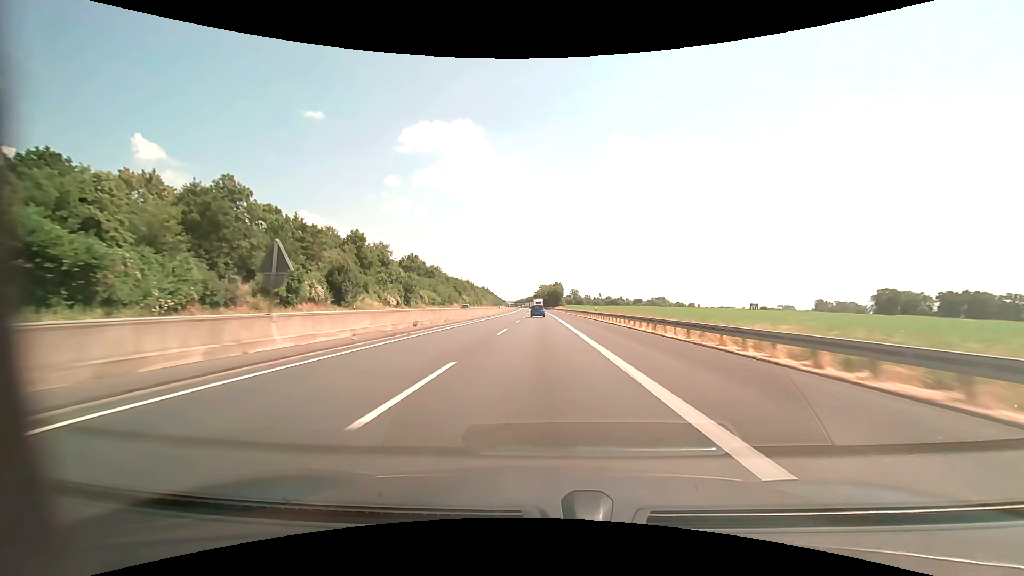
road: motorway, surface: asphalt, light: Day
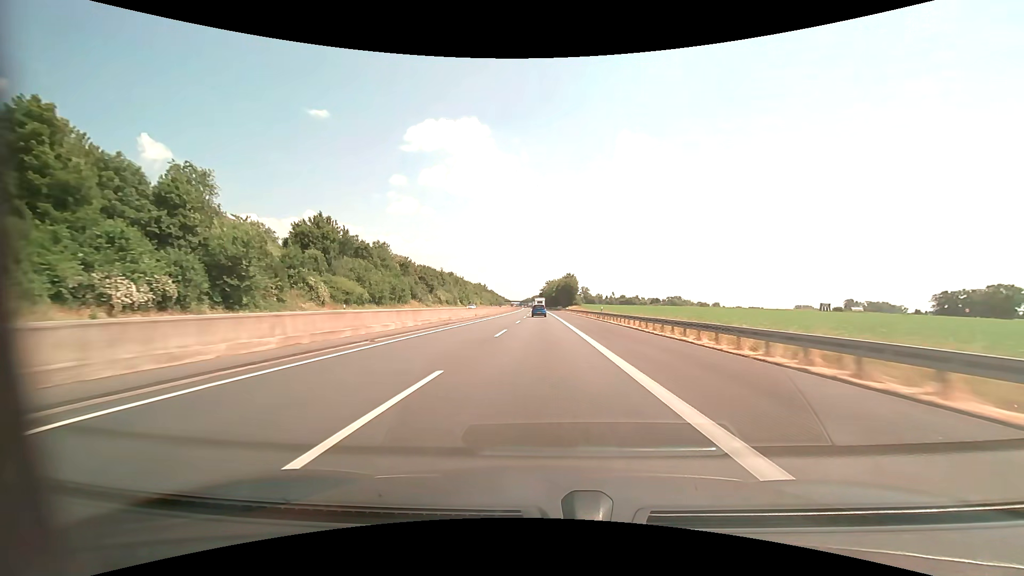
(-0.4, +55.7) m; -1°
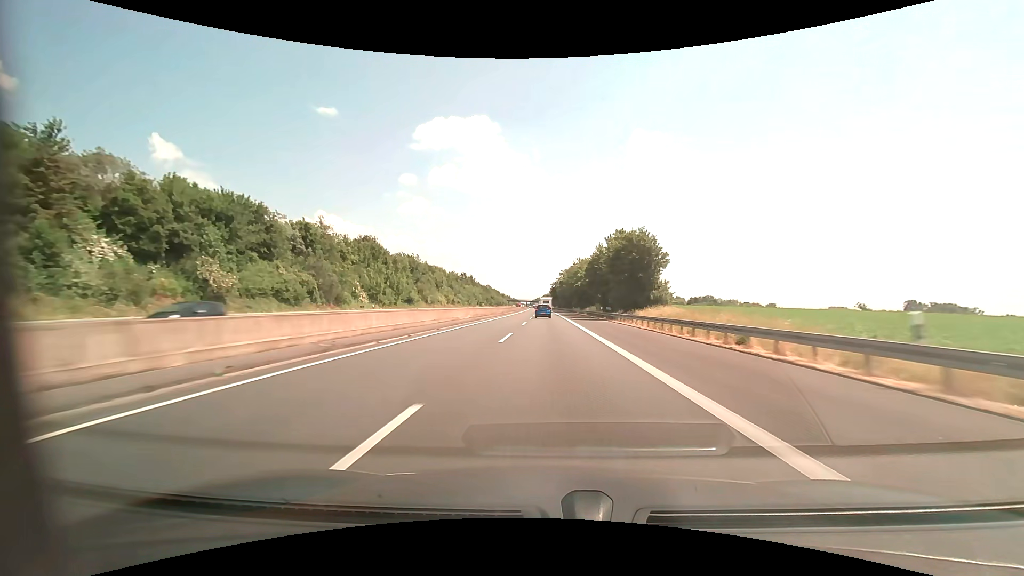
(-1.0, +93.9) m; -1°
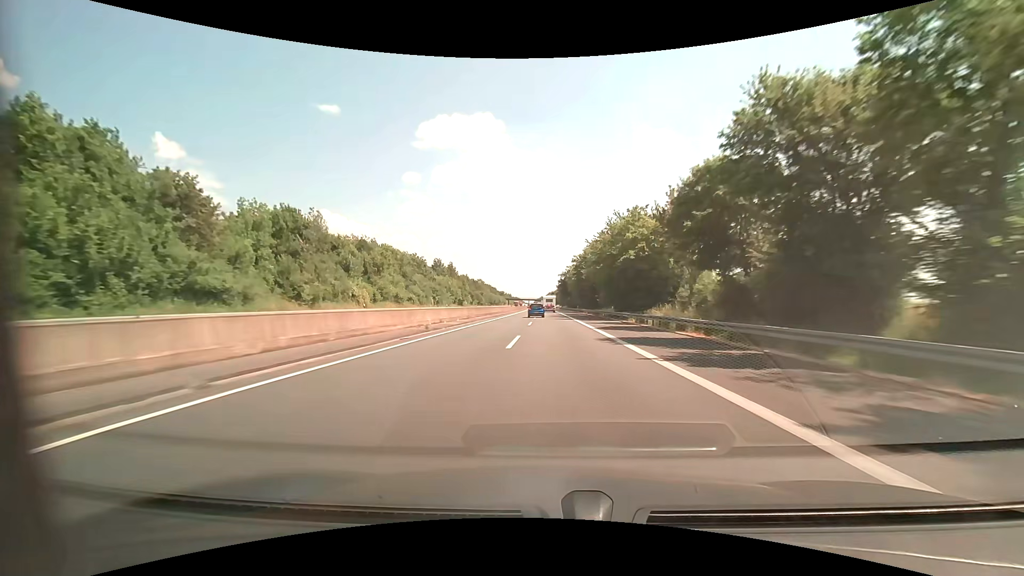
(-0.3, +57.1) m; -1°
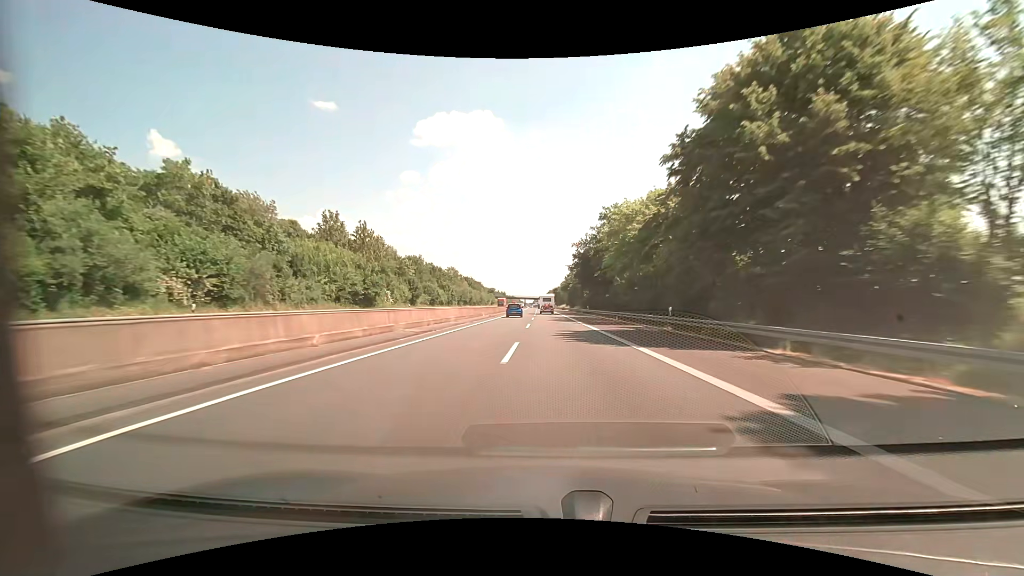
(-0.1, +75.9) m; 0°
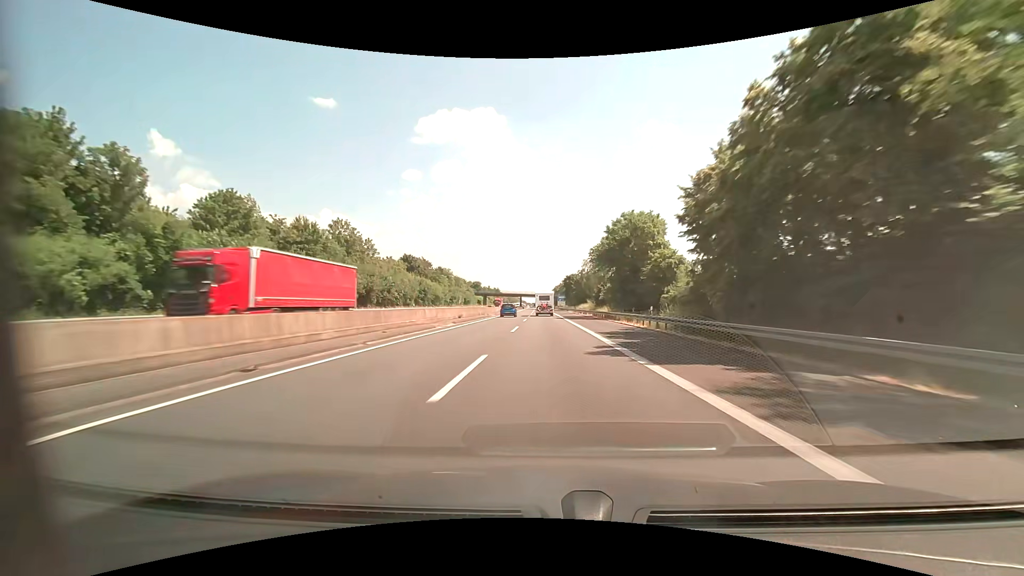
(-0.1, +94.8) m; -1°
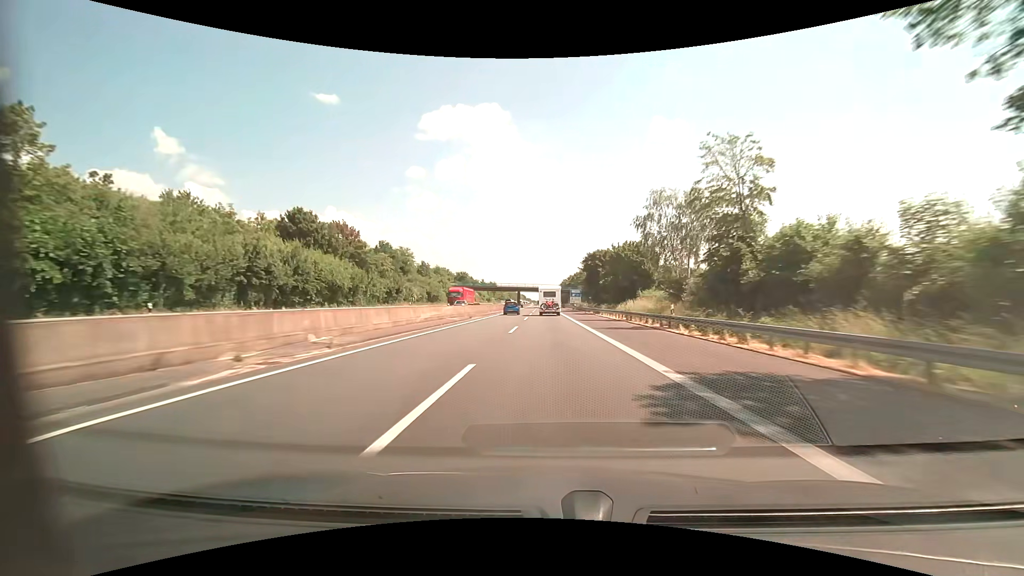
(-0.2, +56.3) m; 0°
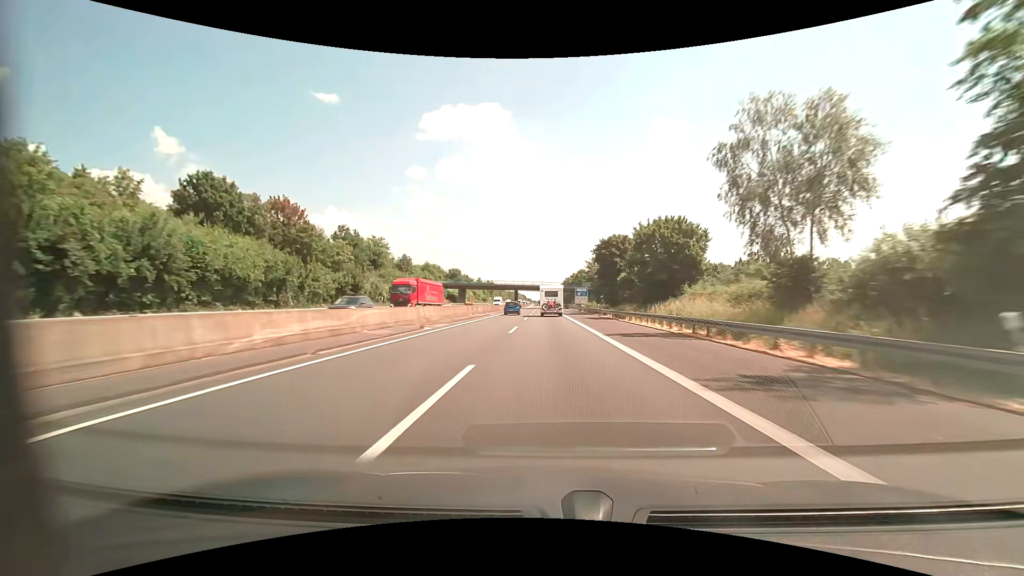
(0.0, +18.1) m; 0°
(0, +10) (0, +20) (0, +30) (0, +40) (0, +50) (0, +60) (0, +70) (0, +80) (0, +90) (0, +100) m
